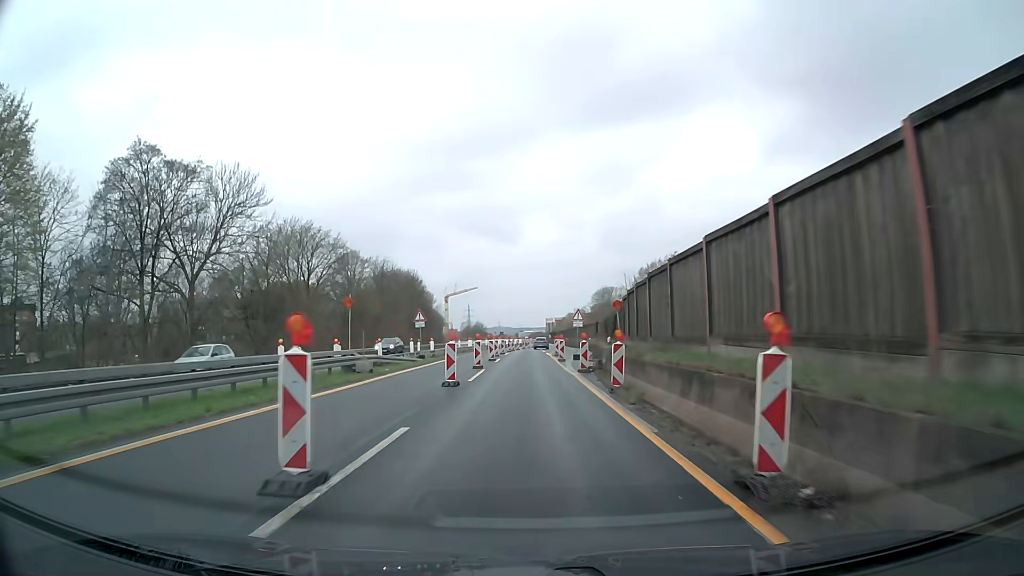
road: trunk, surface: asphalt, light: Day
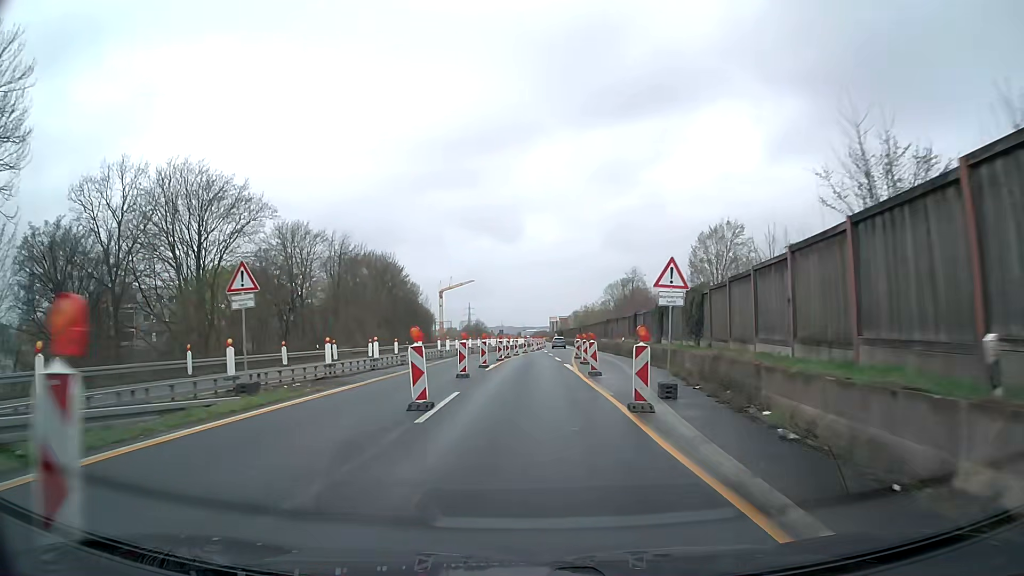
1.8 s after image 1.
(-0.1, +27.4) m; -1°
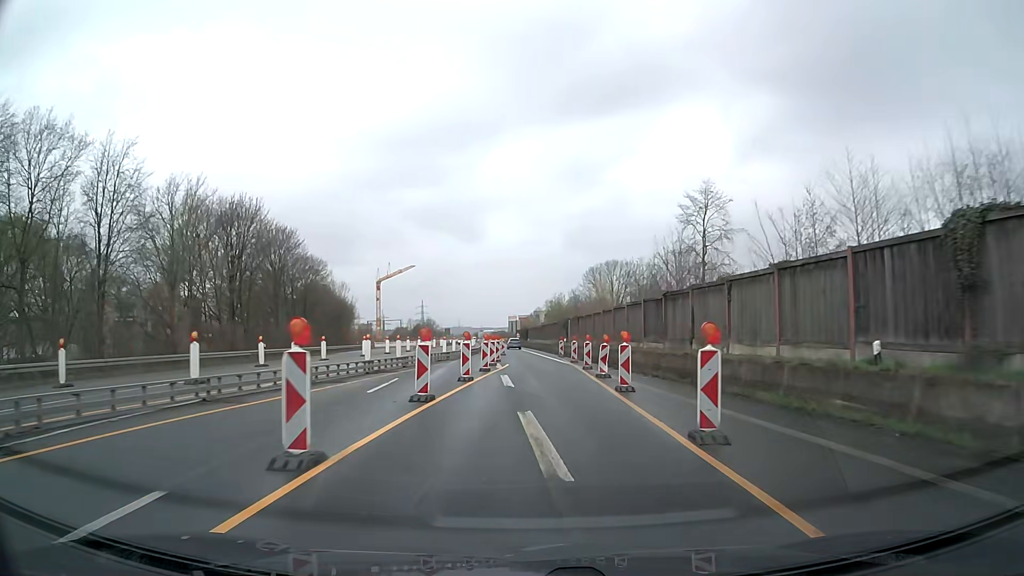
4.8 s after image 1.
(+1.1, +45.6) m; +3°
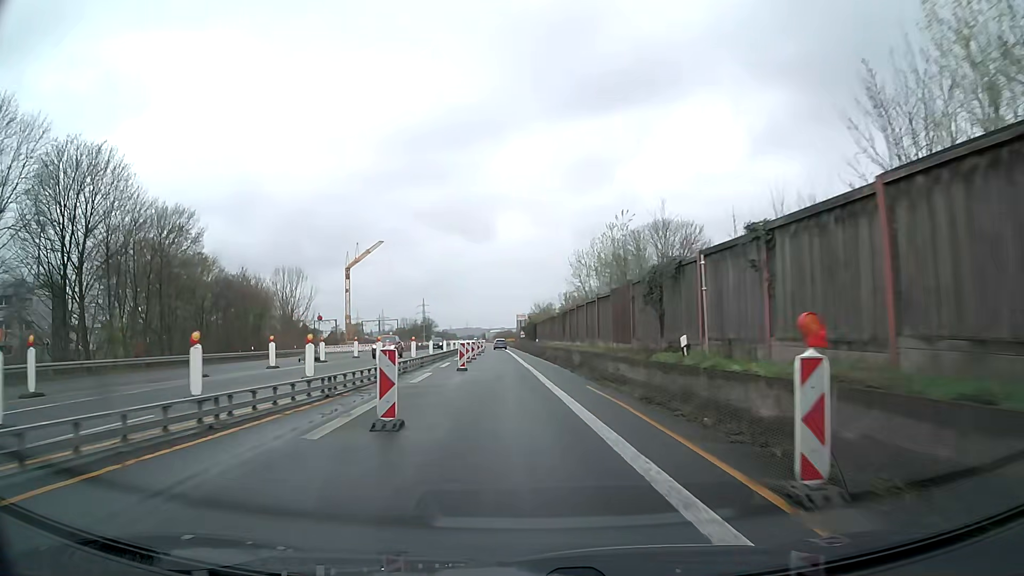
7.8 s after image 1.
(+0.5, +45.9) m; 0°
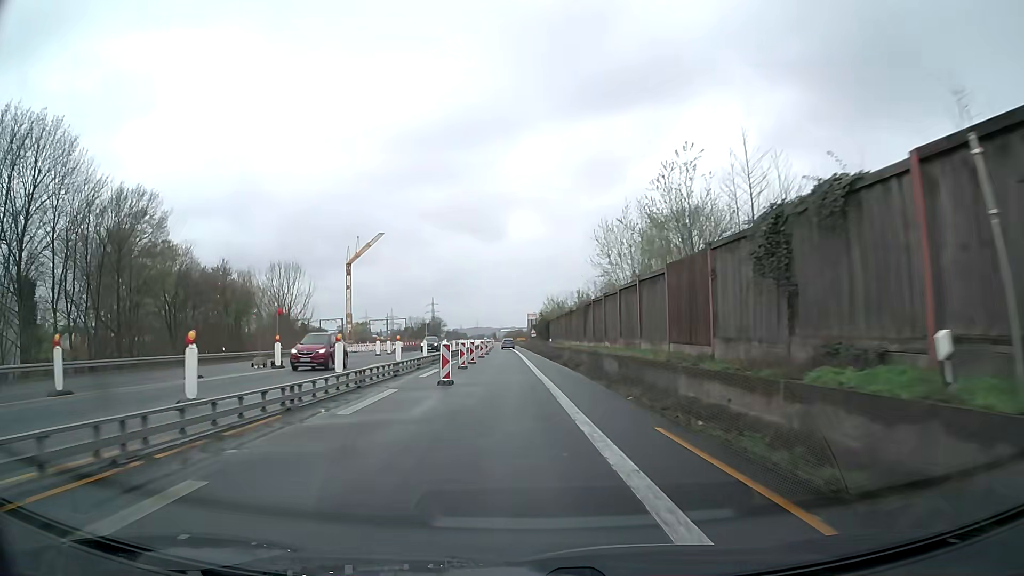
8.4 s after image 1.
(-0.1, +9.2) m; -1°
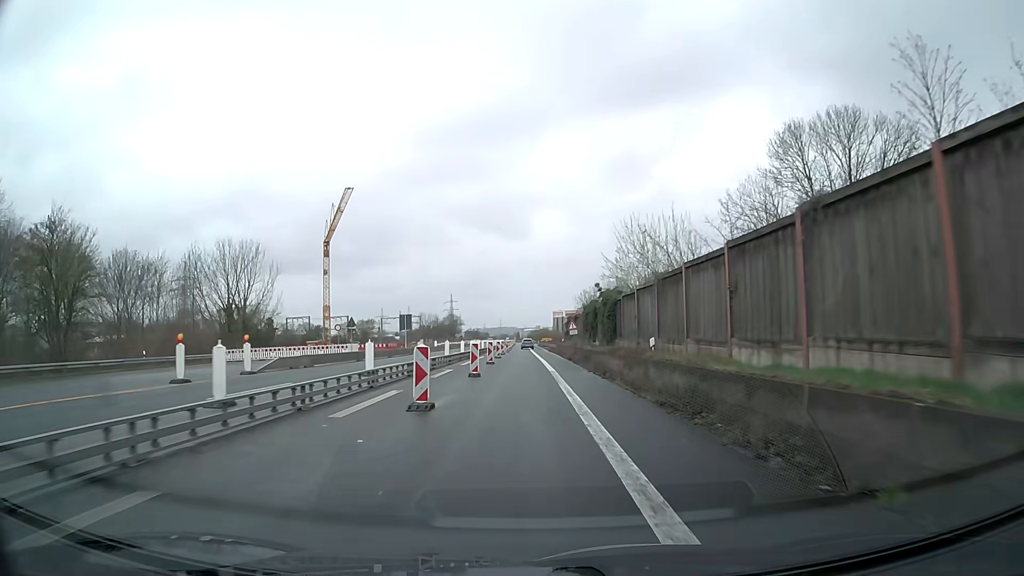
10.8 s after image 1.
(-1.0, +36.6) m; -2°
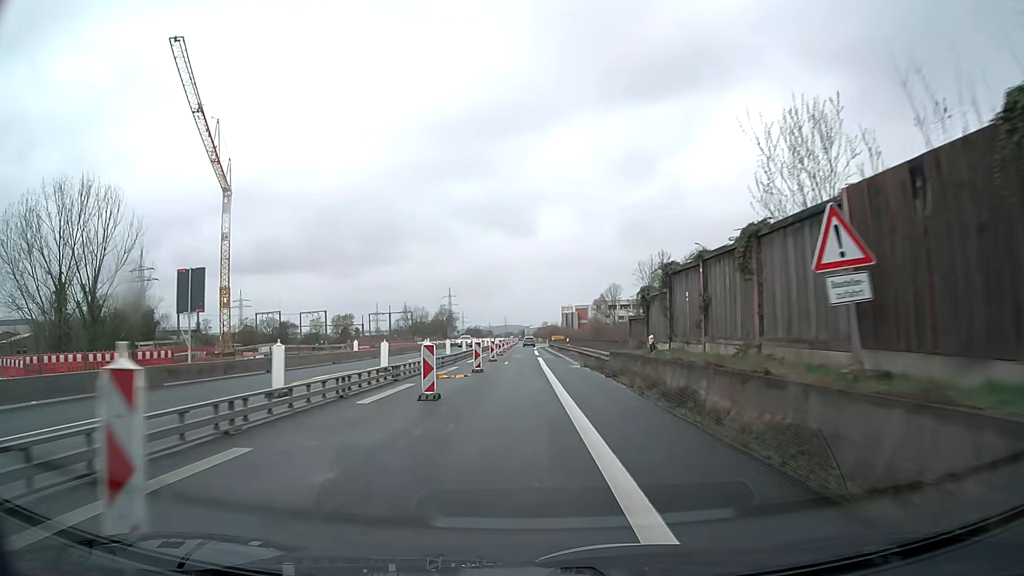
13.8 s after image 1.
(0.0, +45.7) m; 0°
